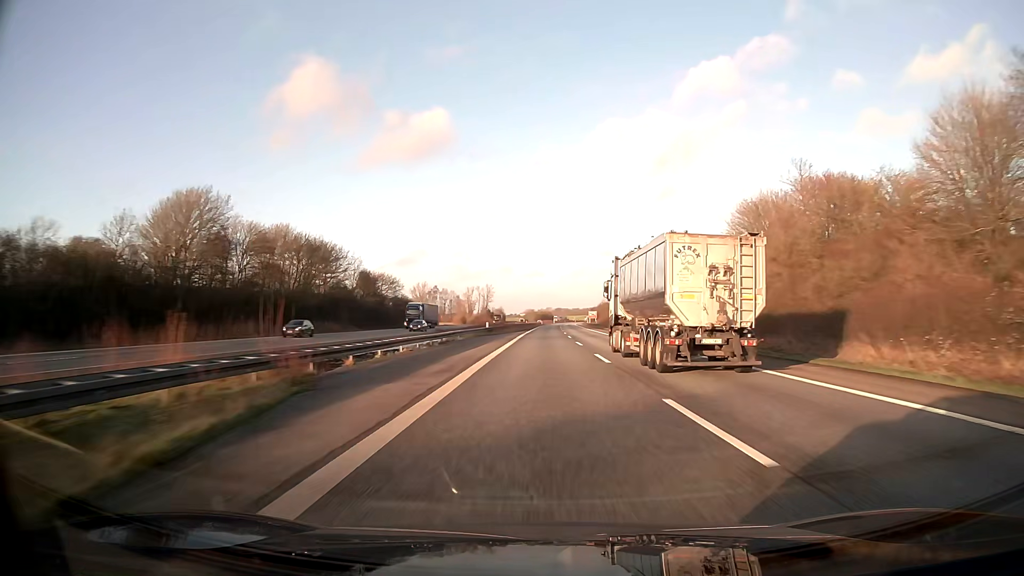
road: motorway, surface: asphalt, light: Day
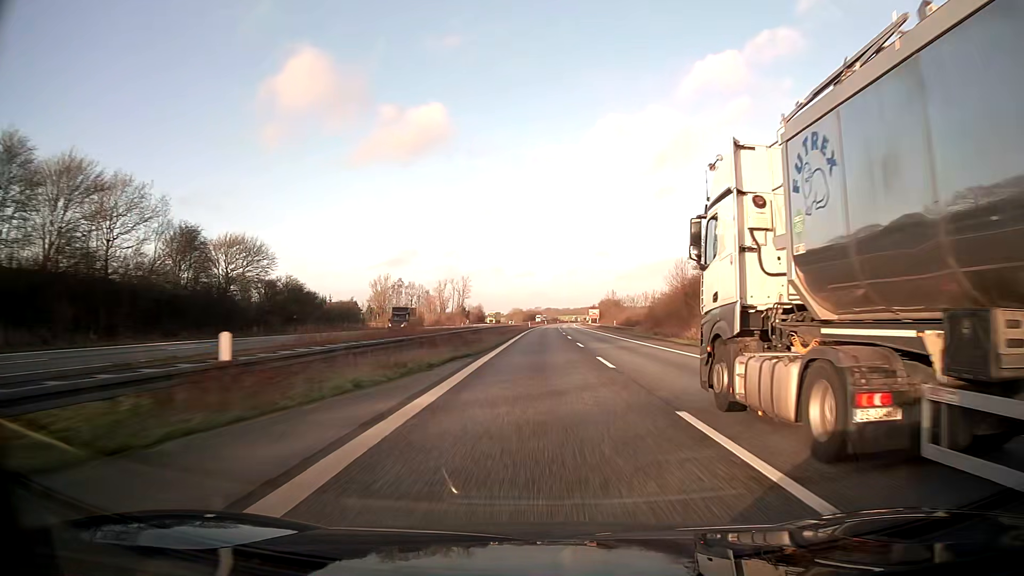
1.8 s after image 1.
(+0.4, +61.9) m; +1°
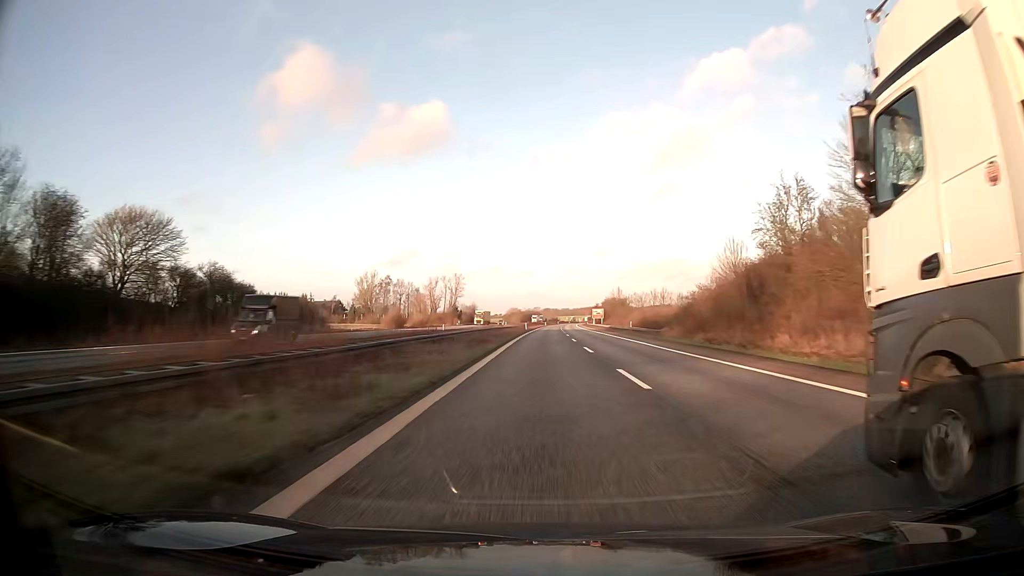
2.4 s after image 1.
(+0.1, +20.6) m; 0°
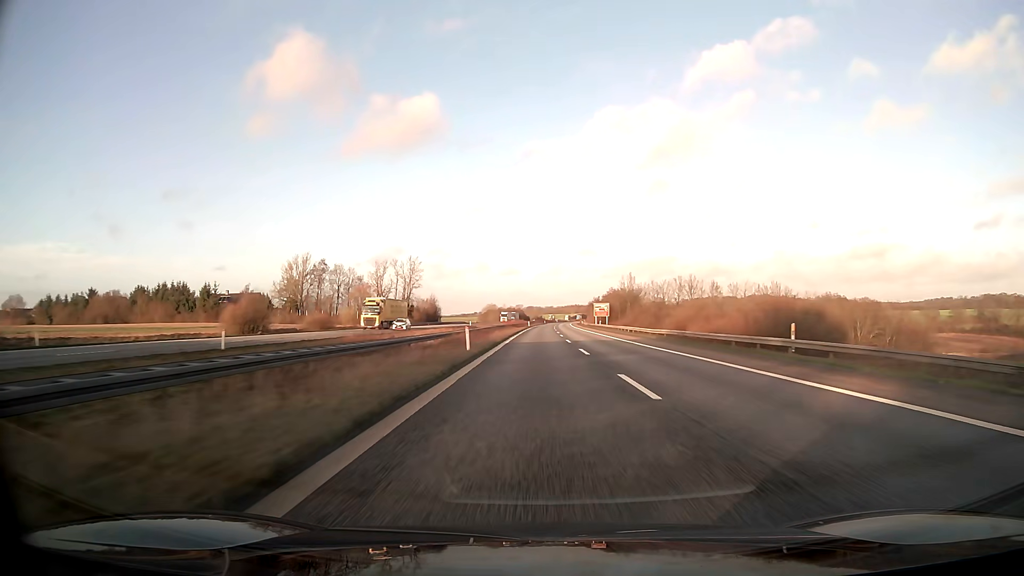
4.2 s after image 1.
(+0.5, +61.8) m; +1°
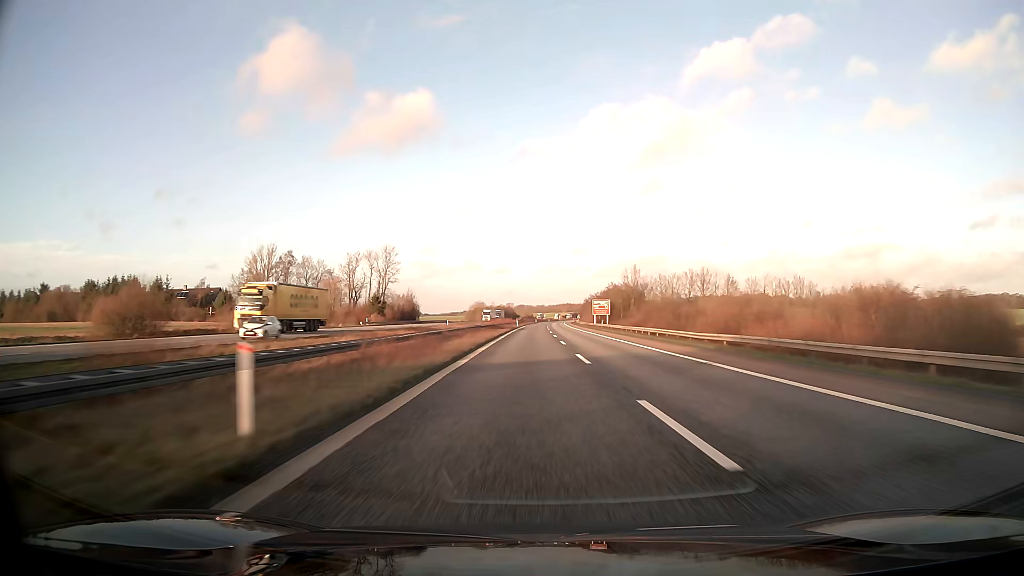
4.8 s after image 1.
(+0.1, +20.6) m; +1°
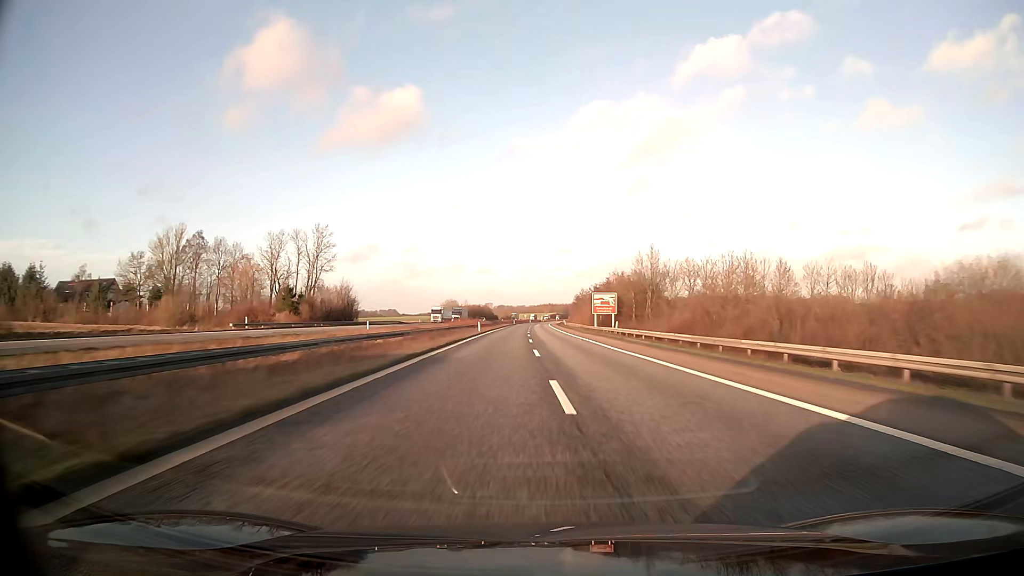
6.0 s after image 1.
(+0.6, +41.3) m; +2°
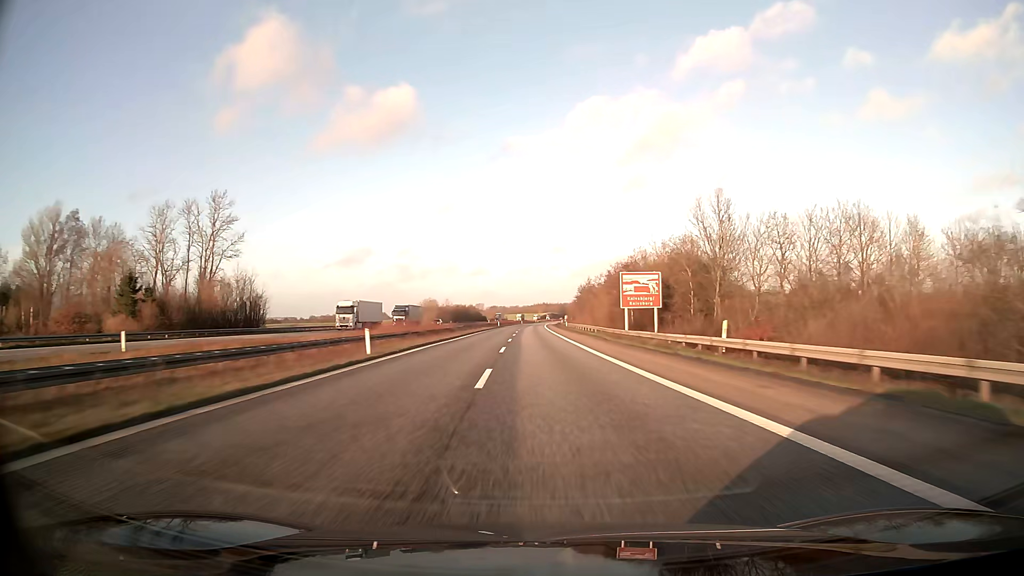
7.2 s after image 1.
(+0.4, +41.3) m; +1°
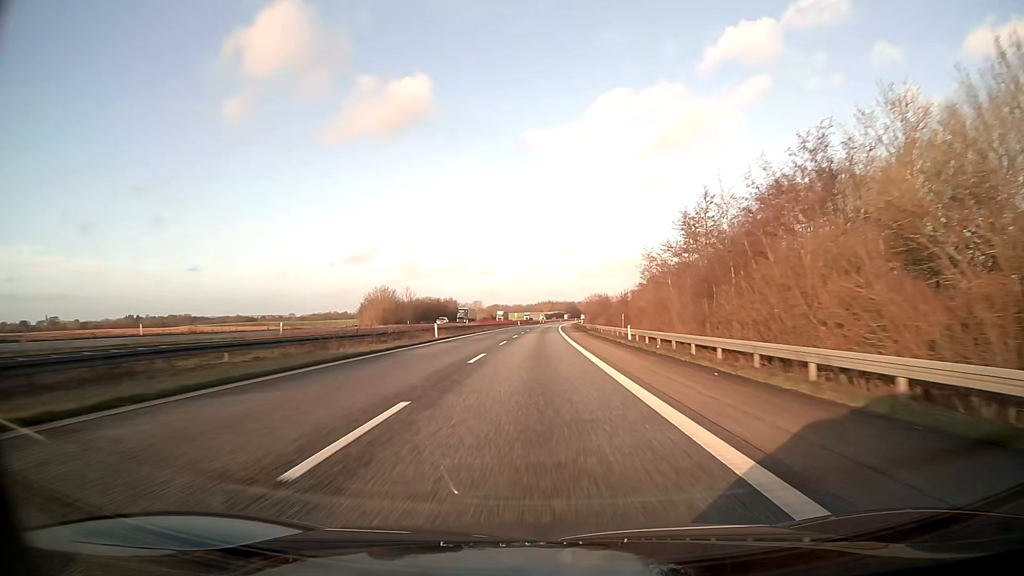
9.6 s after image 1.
(-0.7, +82.5) m; -1°
(0, +10) (0, +20) (0, +30) (0, +40) (0, +50) (0, +60) (+1, +70) (+1, +80) (+1, +90) (+1, +100) m
